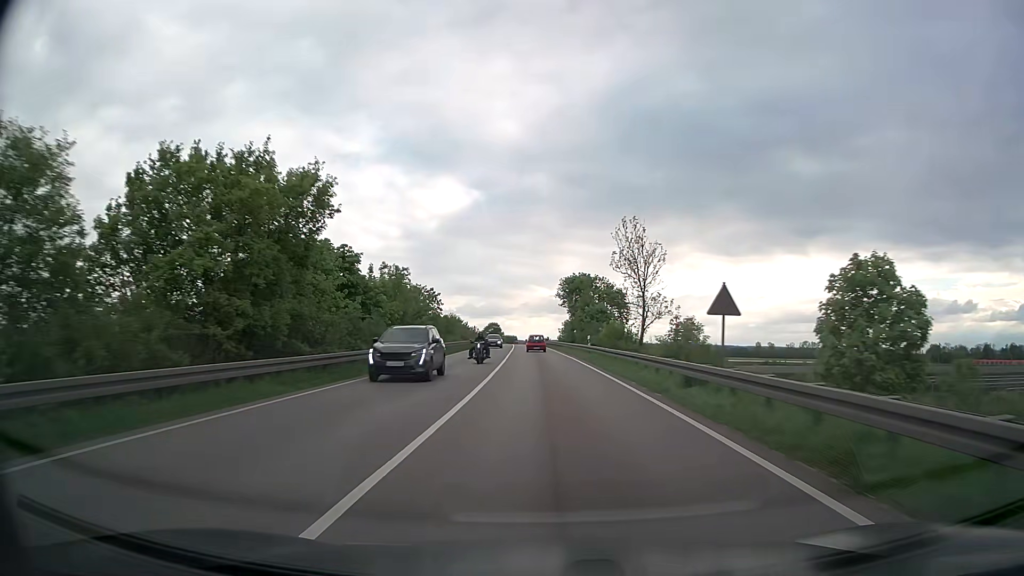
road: trunk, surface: asphalt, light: Day
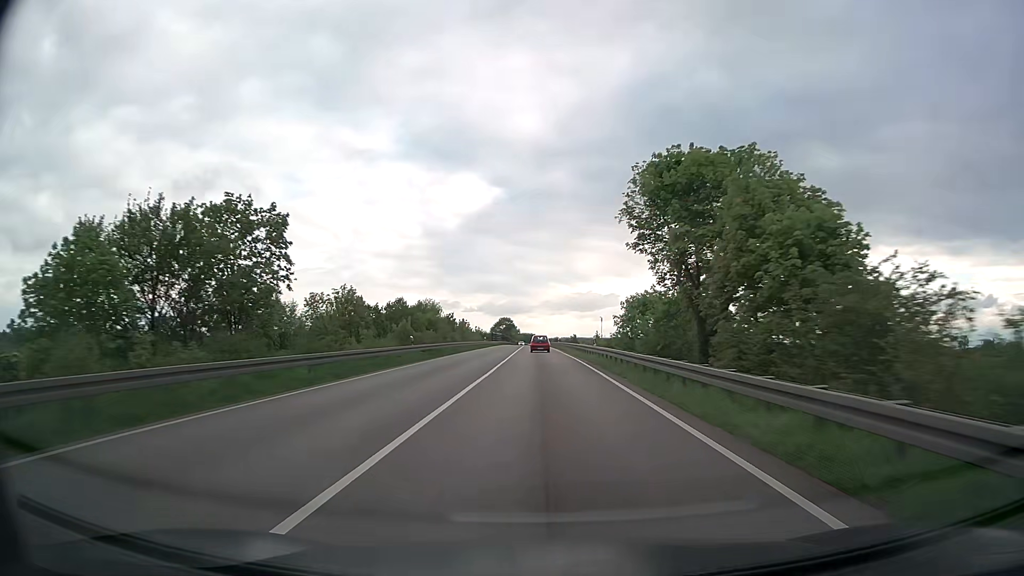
(-0.9, +56.7) m; -2°
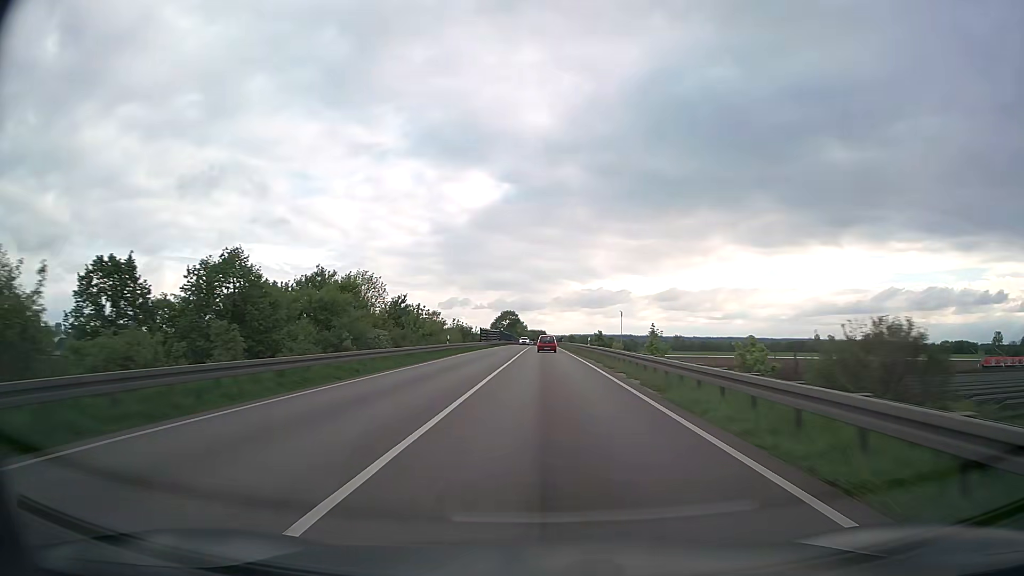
(-0.5, +43.1) m; -1°
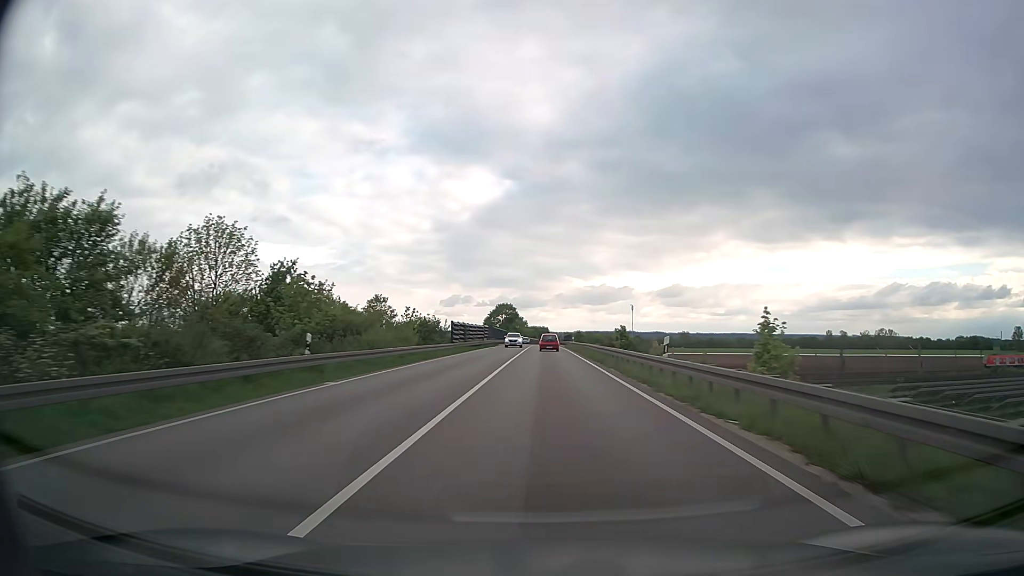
(0.0, +29.0) m; 0°
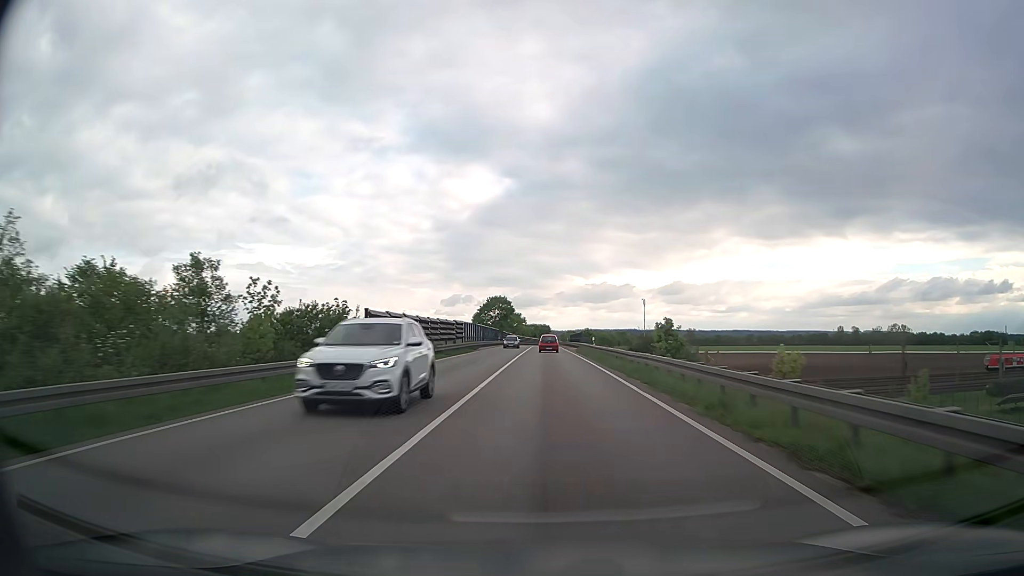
(-0.1, +28.9) m; 0°
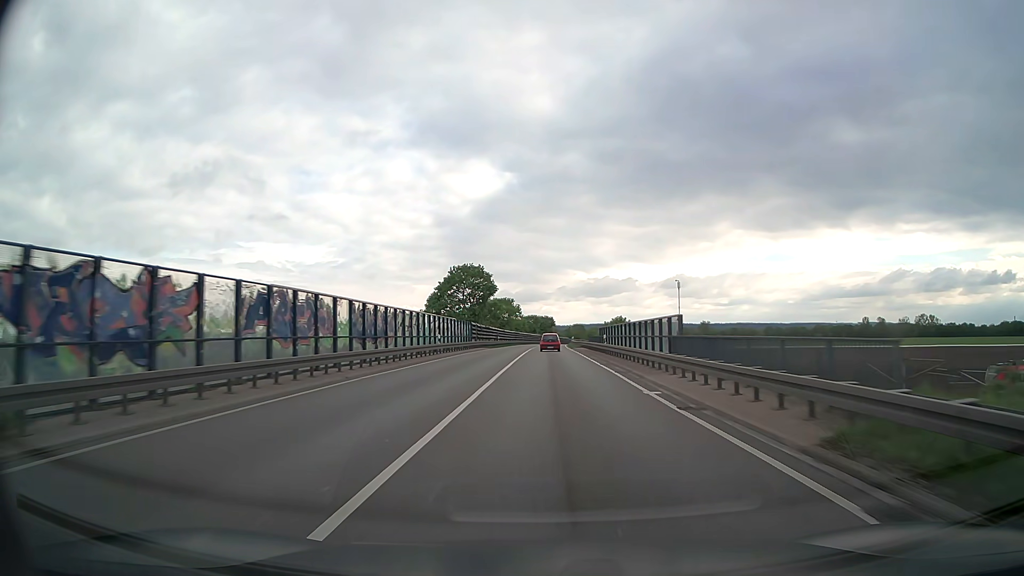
(-0.1, +57.3) m; 0°
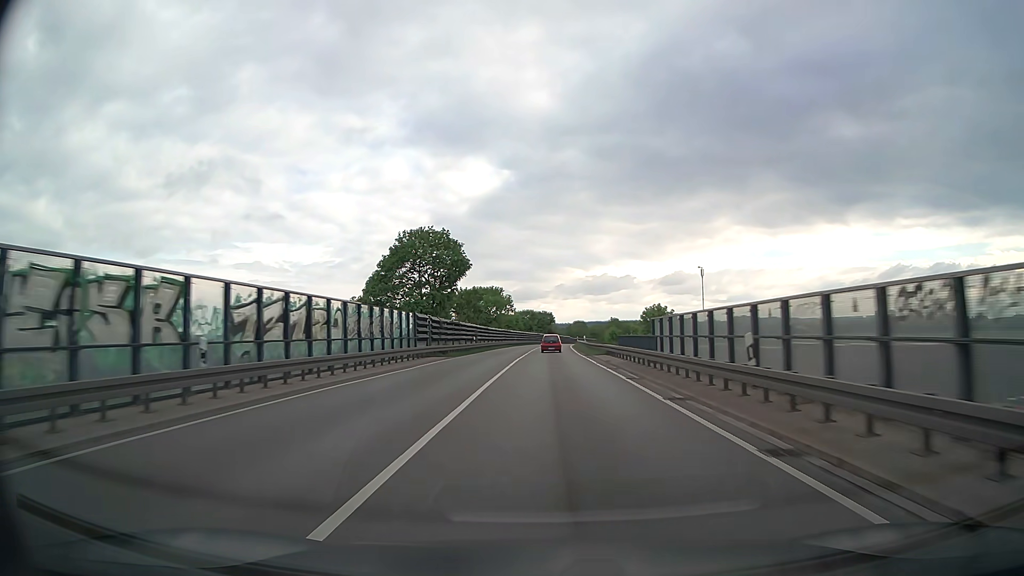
(0.0, +28.6) m; 0°
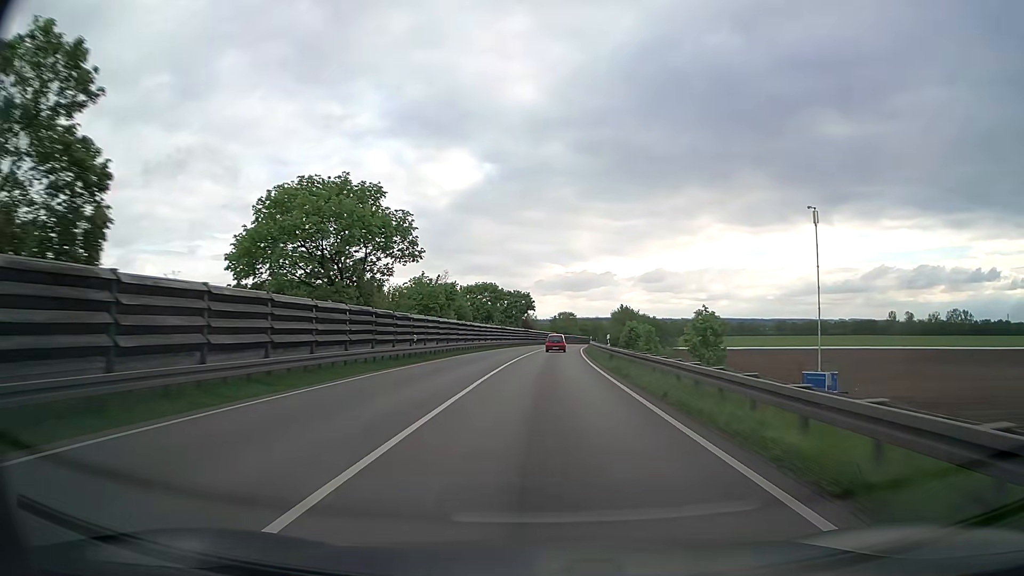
(+0.7, +71.6) m; +2°
(0, +10) (0, +20) (0, +30) (+1, +40) (+1, +50) (+1, +60) (+2, +70) (+2, +80) (+3, +90) (+4, +100) m
